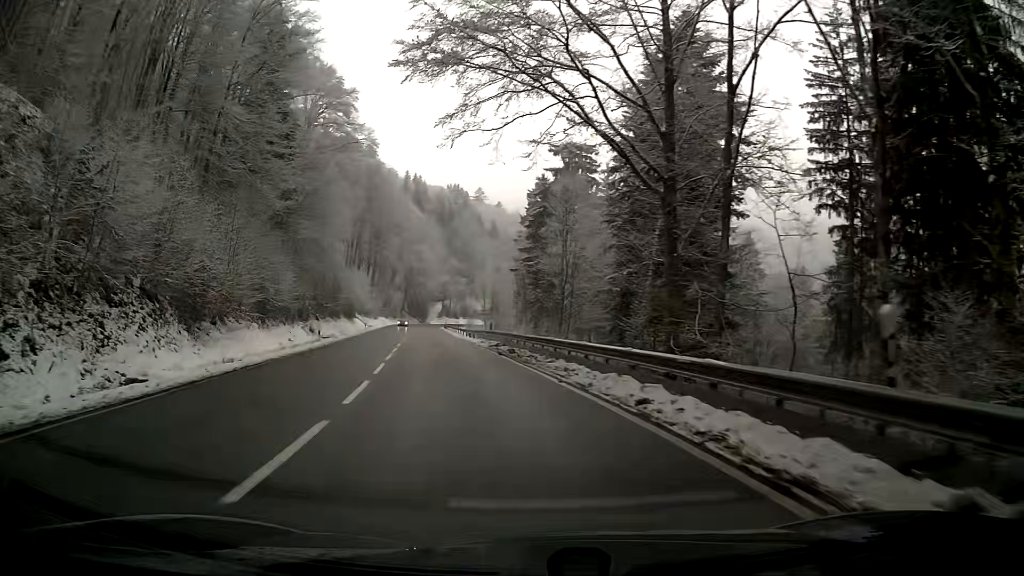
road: primary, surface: asphalt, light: Day
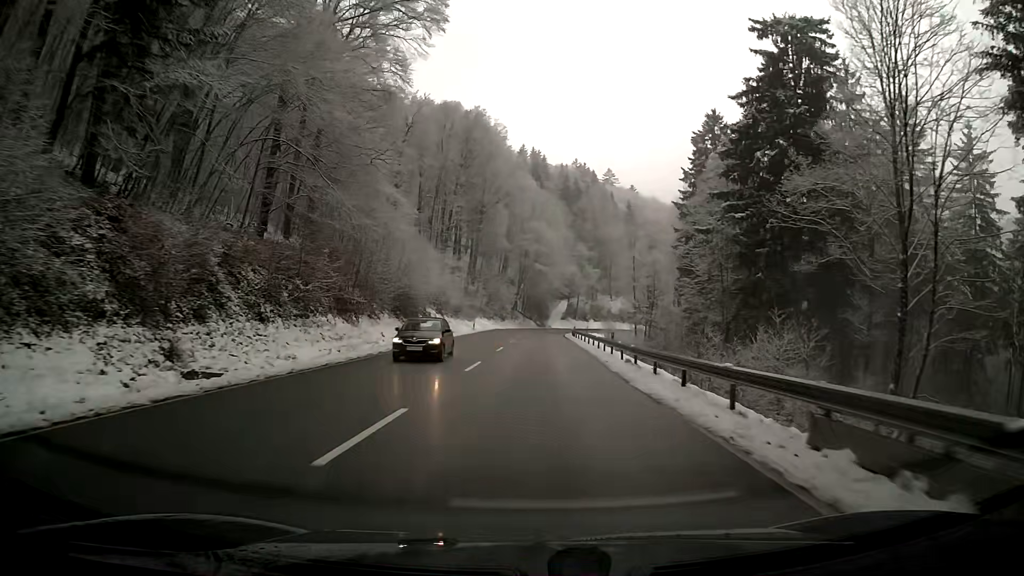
(-4.3, +41.6) m; -8°
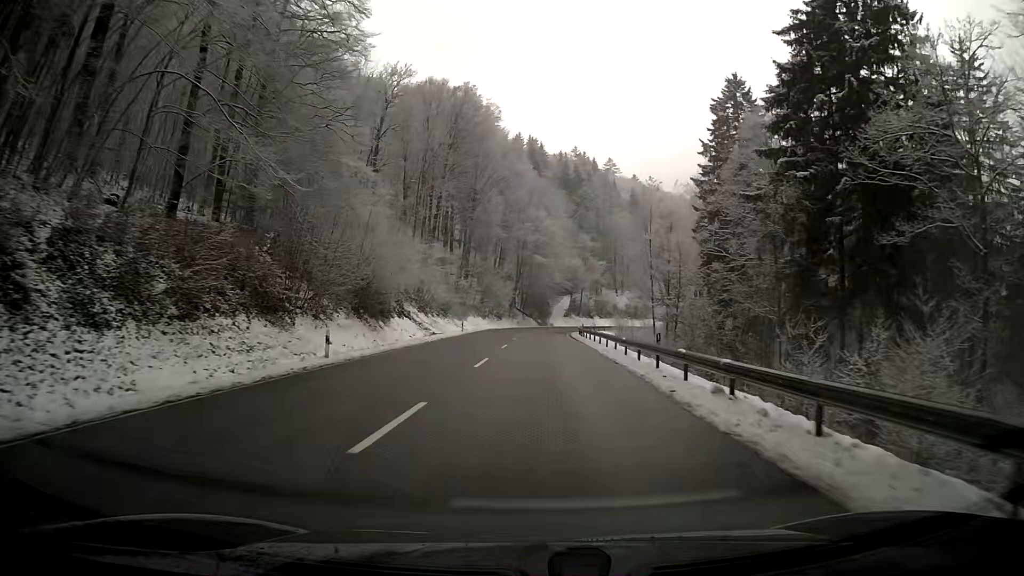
(0.0, +11.7) m; 0°
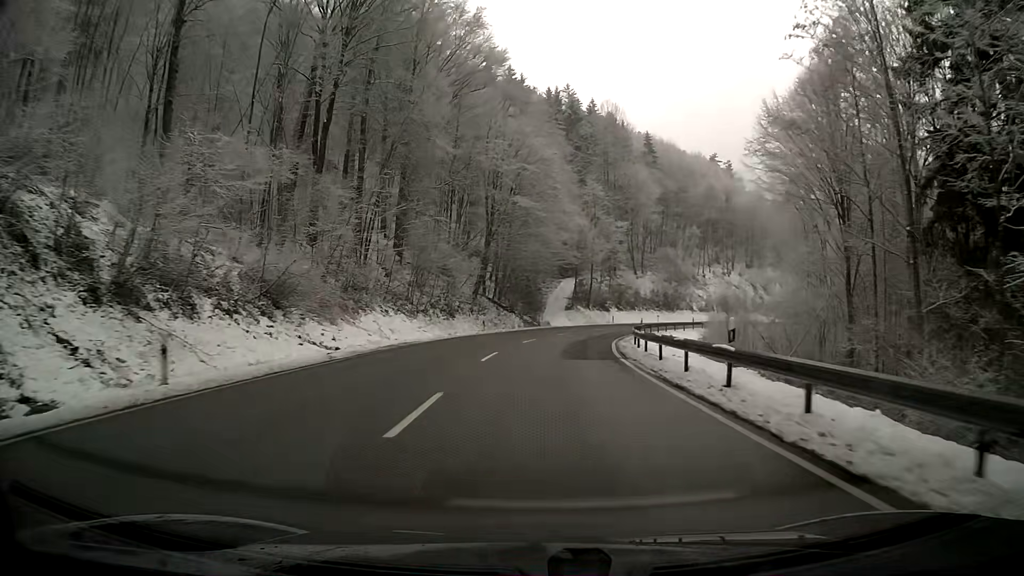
(+0.4, +47.5) m; +2°
(0, +10) (+1, +20) (+2, +30) (+3, +40) (+6, +49) (+9, +59) (+13, +68) (+18, +77) (+23, +85) (+29, +93) m
